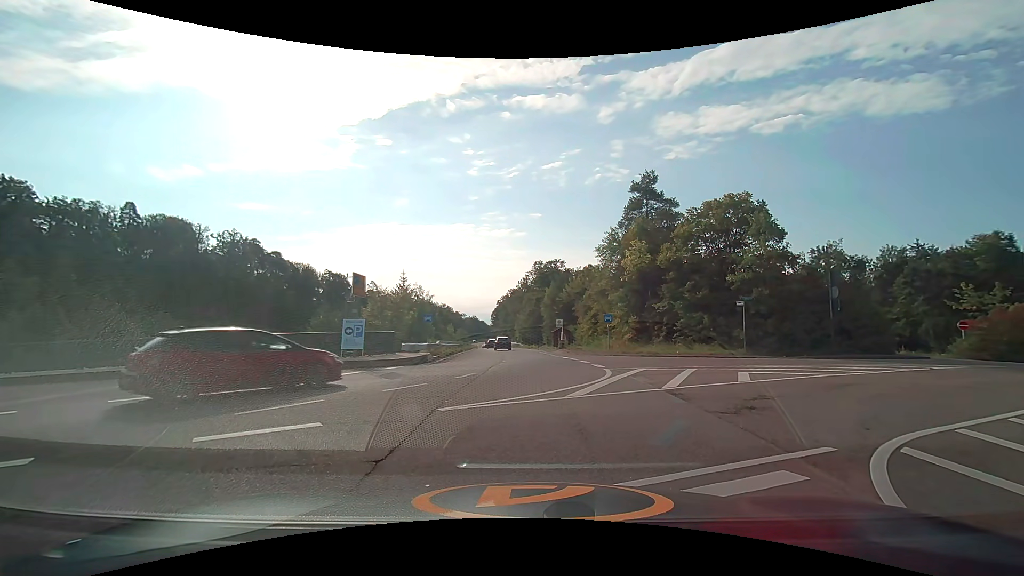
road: trunk_link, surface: asphalt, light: Day
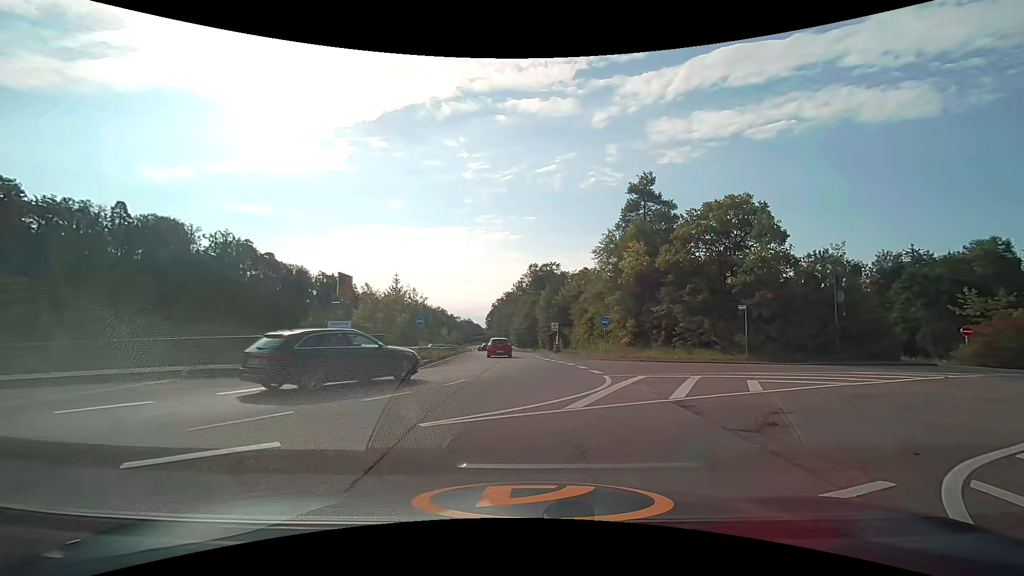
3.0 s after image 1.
(0.0, +0.9) m; 0°
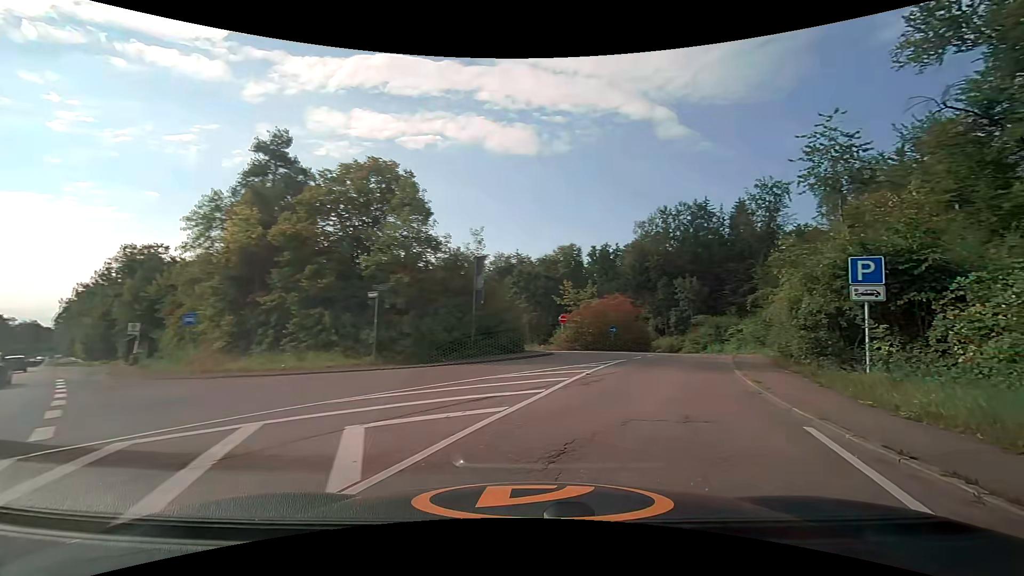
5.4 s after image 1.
(+2.0, +7.7) m; +37°
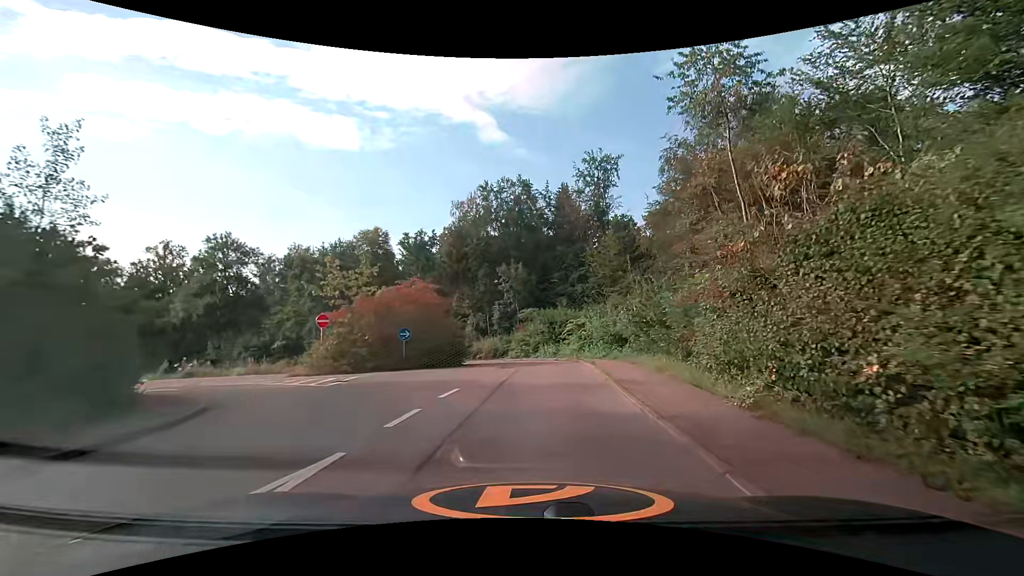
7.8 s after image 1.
(+3.4, +13.8) m; +20°
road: service
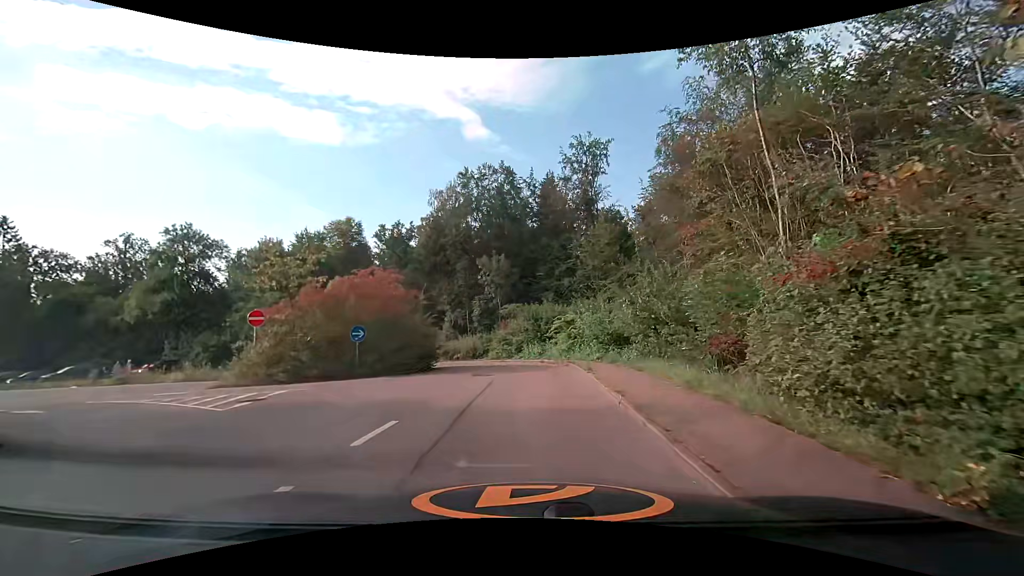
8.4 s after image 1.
(+0.1, +3.9) m; +2°
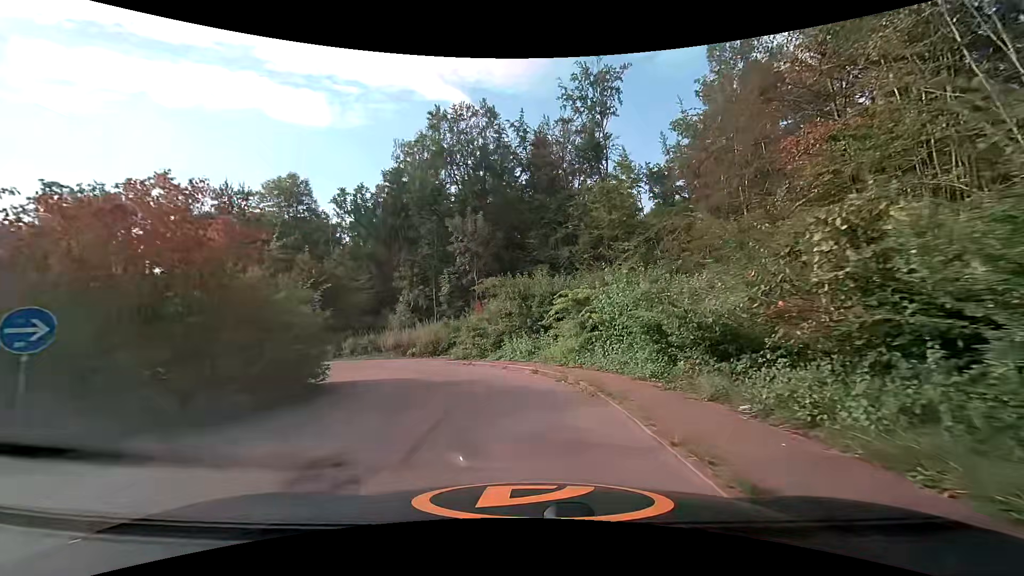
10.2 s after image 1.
(+0.2, +11.6) m; +1°
